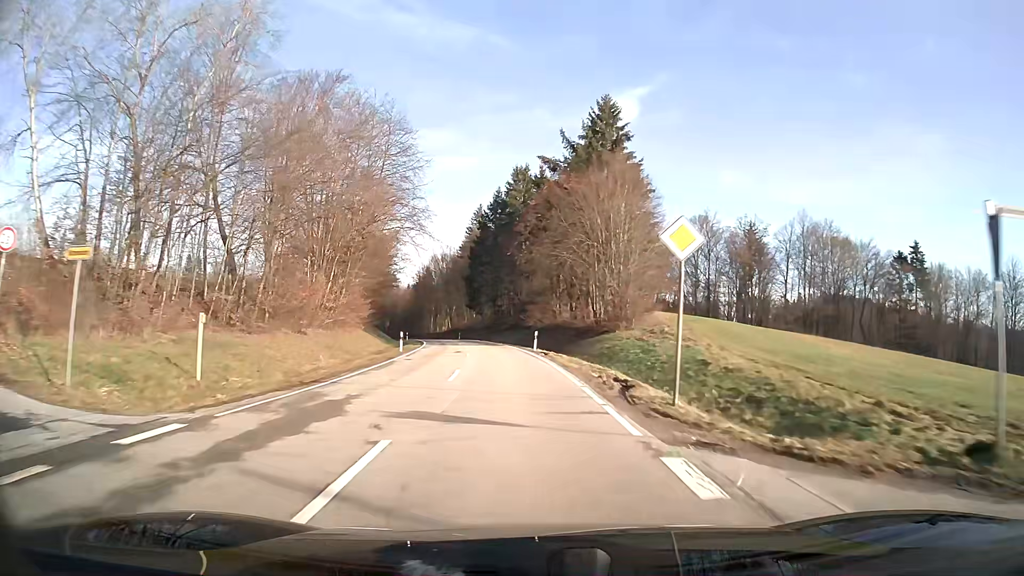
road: secondary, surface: asphalt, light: Day
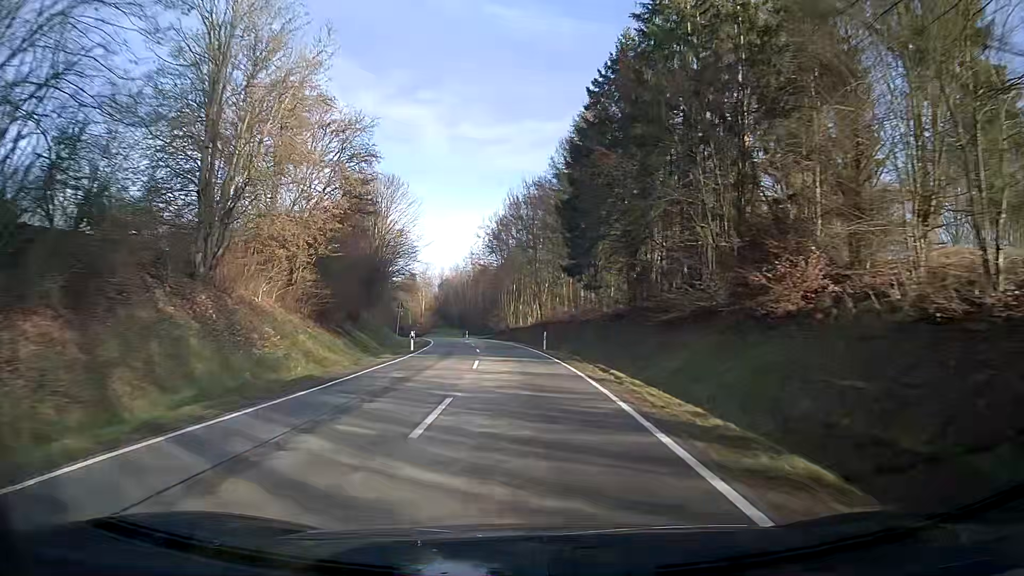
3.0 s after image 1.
(-4.5, +57.5) m; -8°
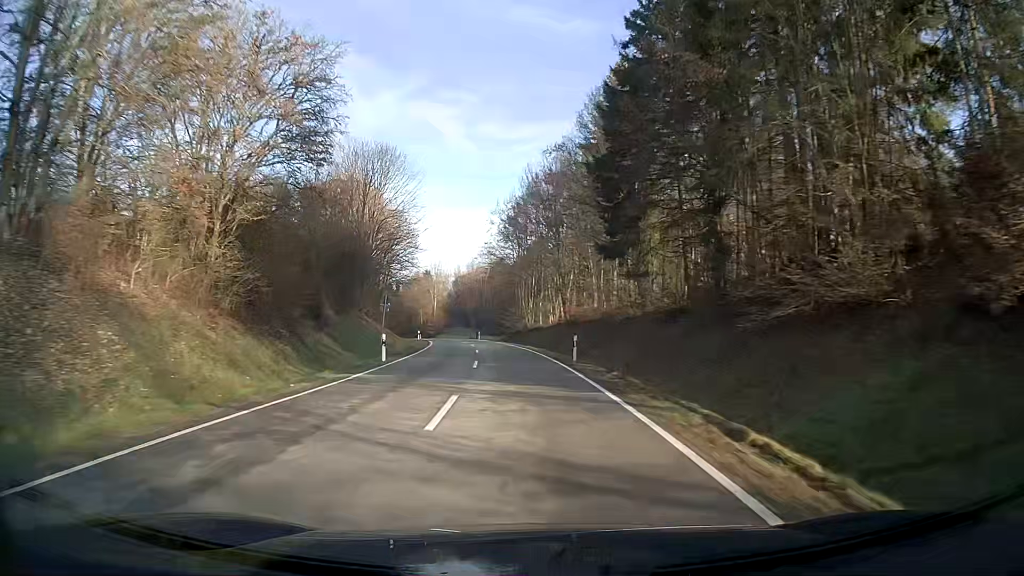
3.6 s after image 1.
(-0.2, +11.8) m; -2°
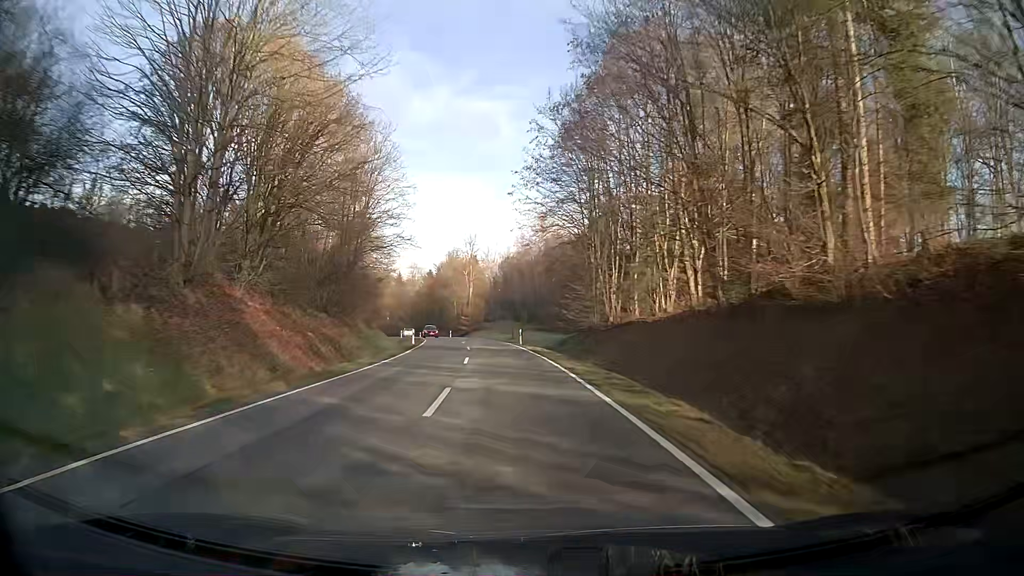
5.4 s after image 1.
(-1.8, +36.0) m; -5°
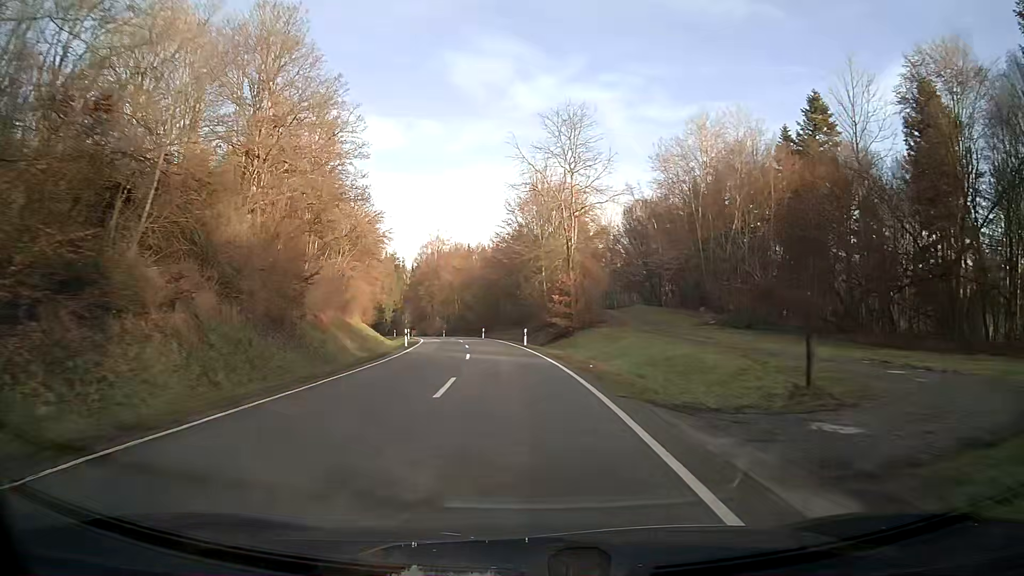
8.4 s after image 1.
(-4.8, +59.3) m; -9°
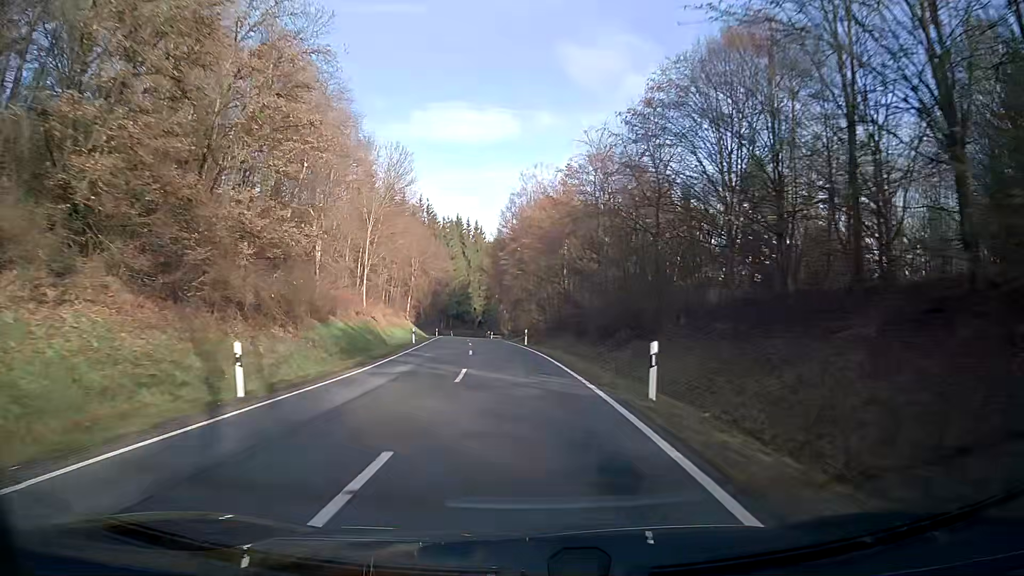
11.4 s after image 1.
(-5.2, +58.0) m; -10°
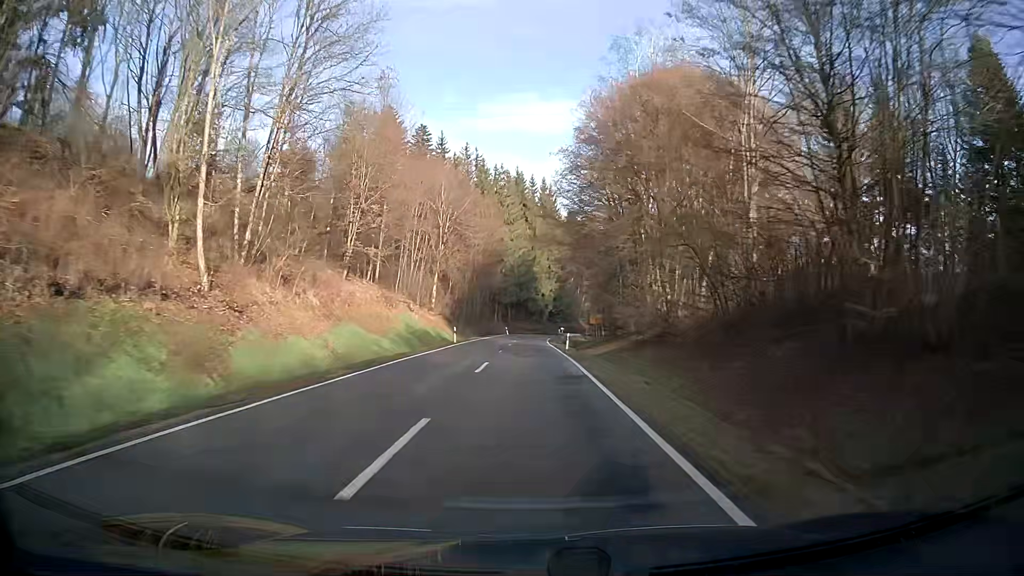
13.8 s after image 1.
(-2.6, +46.9) m; -5°
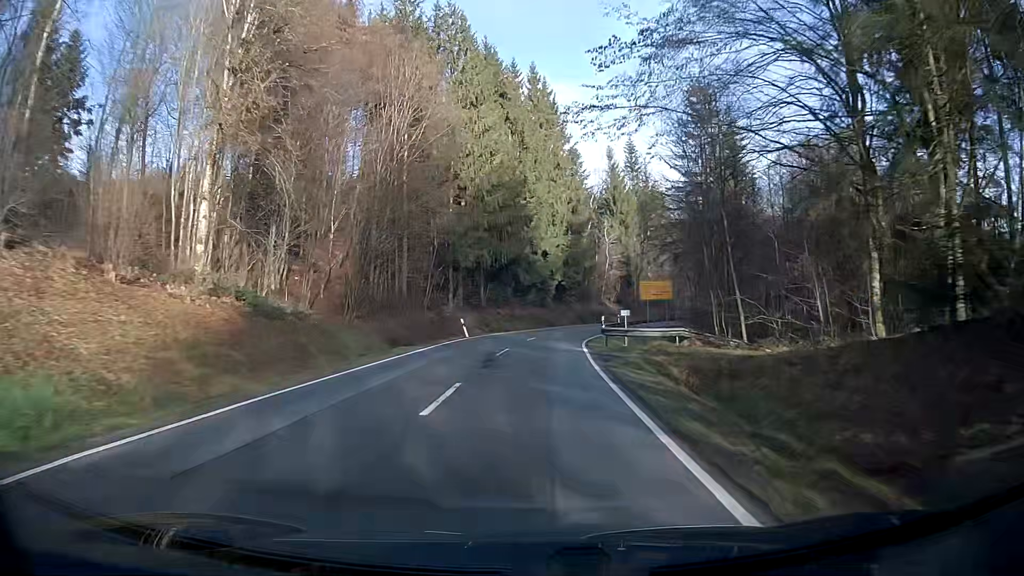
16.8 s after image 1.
(-0.1, +57.5) m; +2°
(0, +10) (0, +20) (+1, +30) (+2, +40) (+4, +50) (+6, +59) (+9, +69) (+13, +78) (+17, +87) (+22, +96) m
